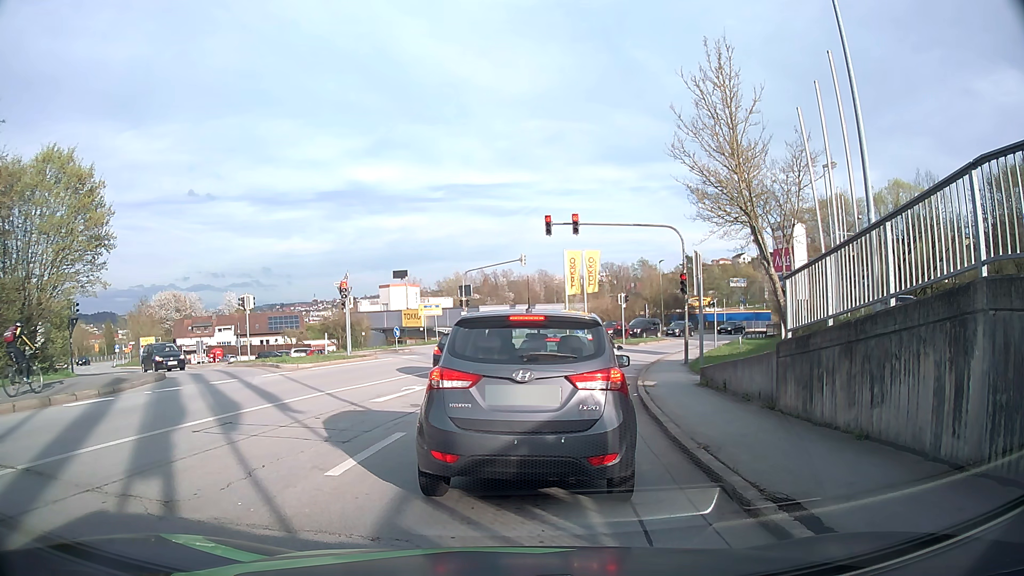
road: tertiary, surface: asphalt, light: Day
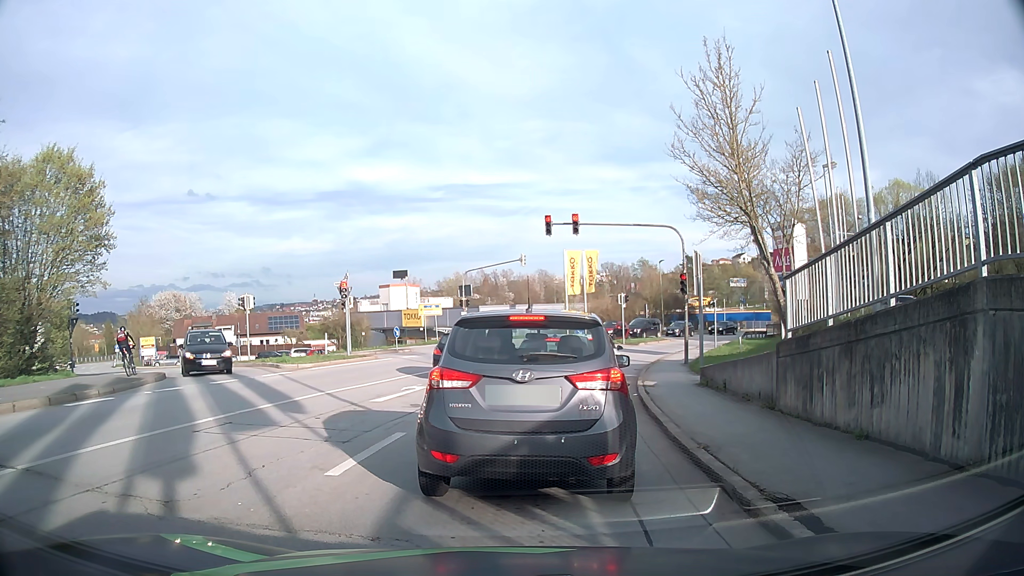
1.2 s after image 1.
(0.0, 0.0) m; 0°
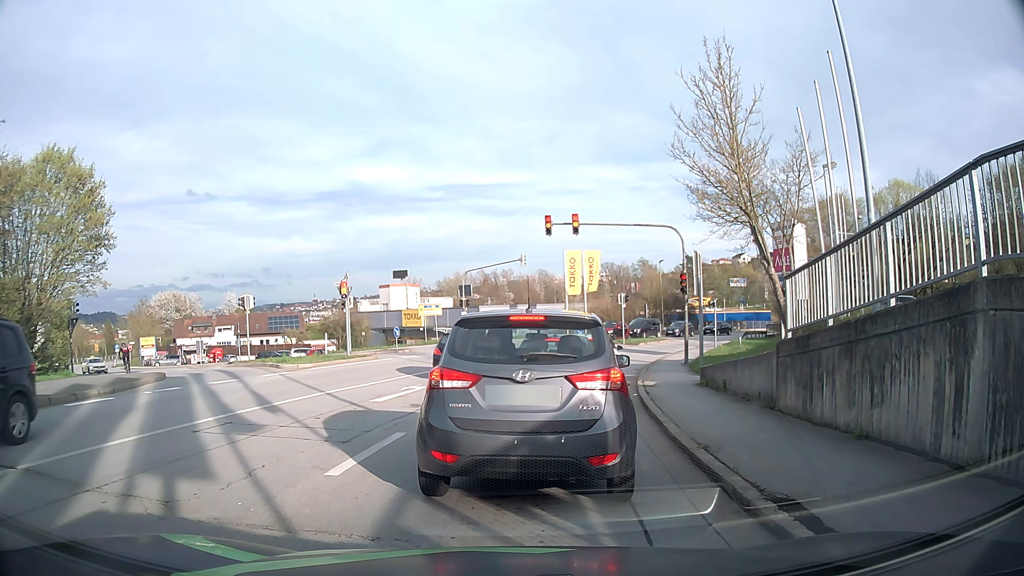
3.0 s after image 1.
(0.0, 0.0) m; 0°
(+1, +10) (+2, +20) (+5, +29) (+9, +39) (+14, +47) (+19, +56) (+25, +64) (+32, +71) (+39, +78) (+47, +84) m
